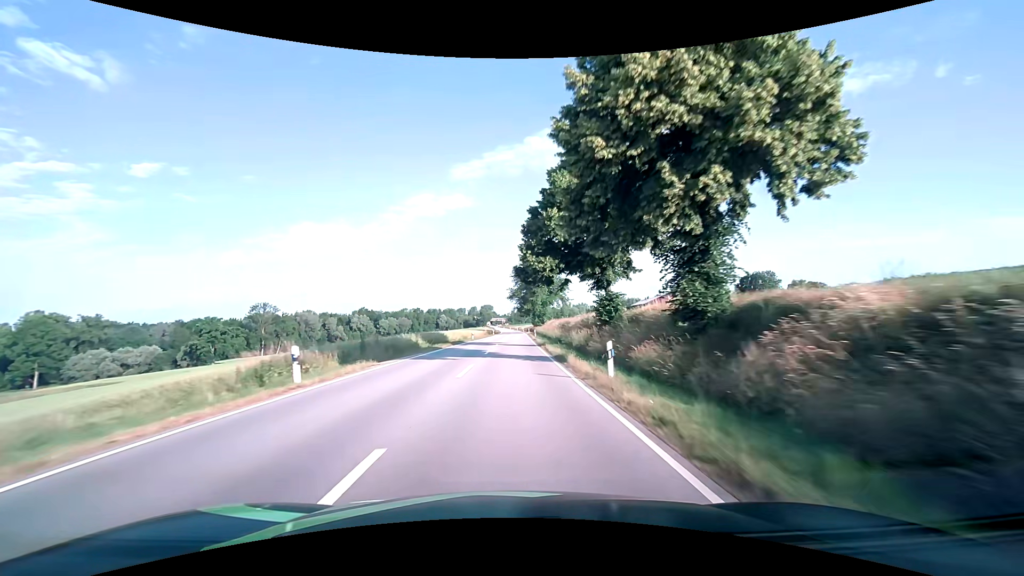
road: secondary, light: Day
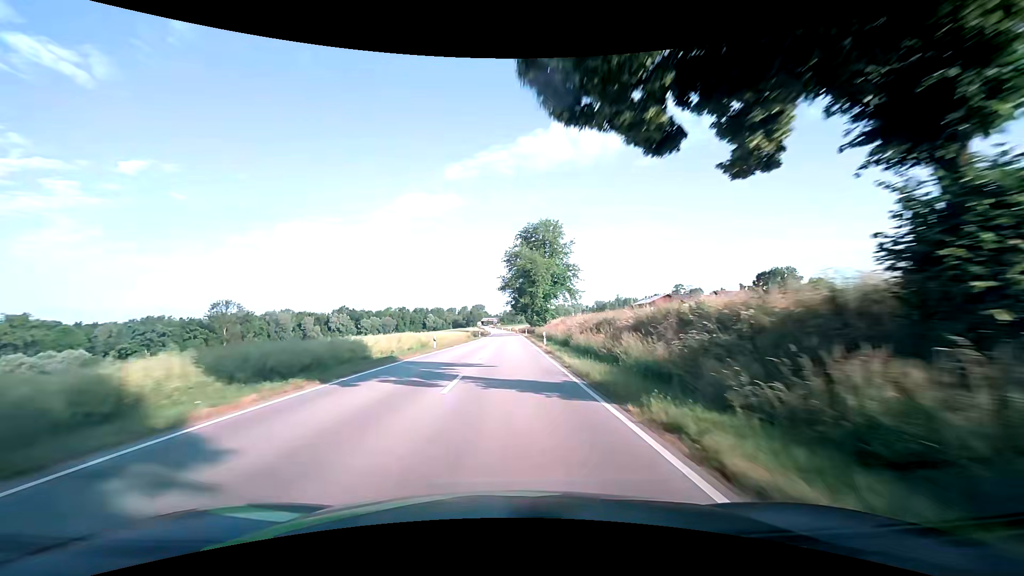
(+0.2, +27.1) m; +1°
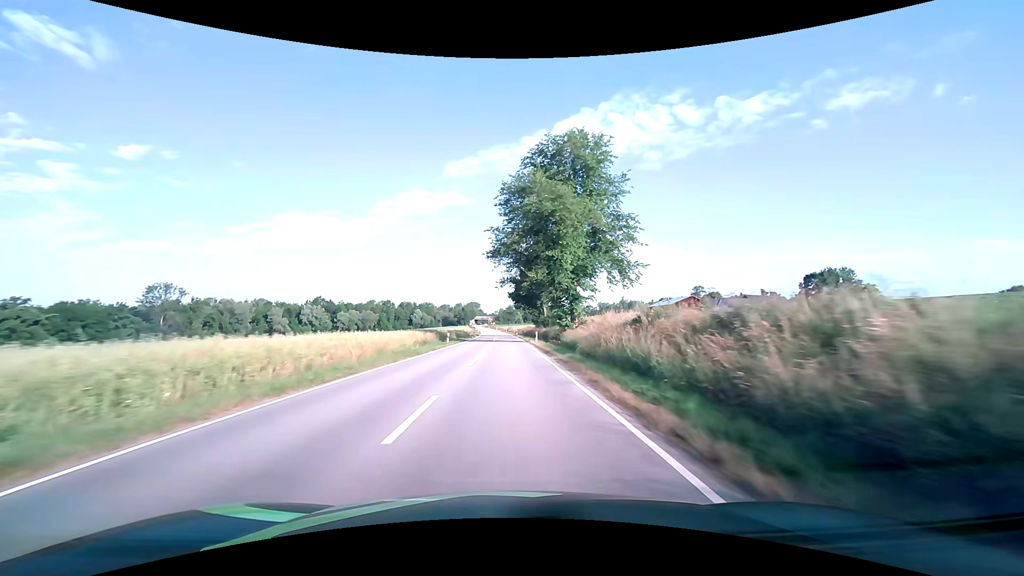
(+0.2, +40.6) m; 0°
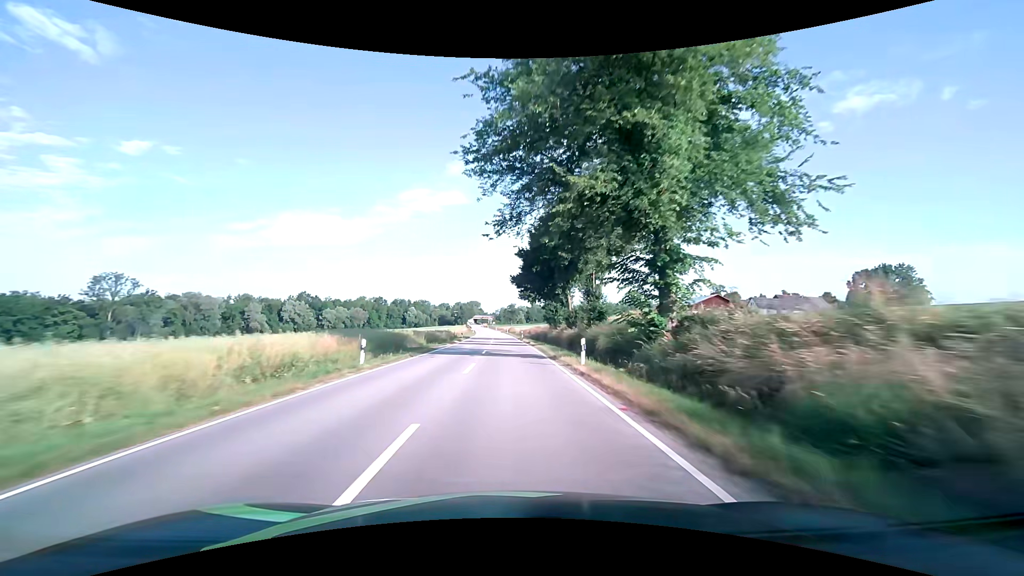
(0.0, +27.0) m; 0°
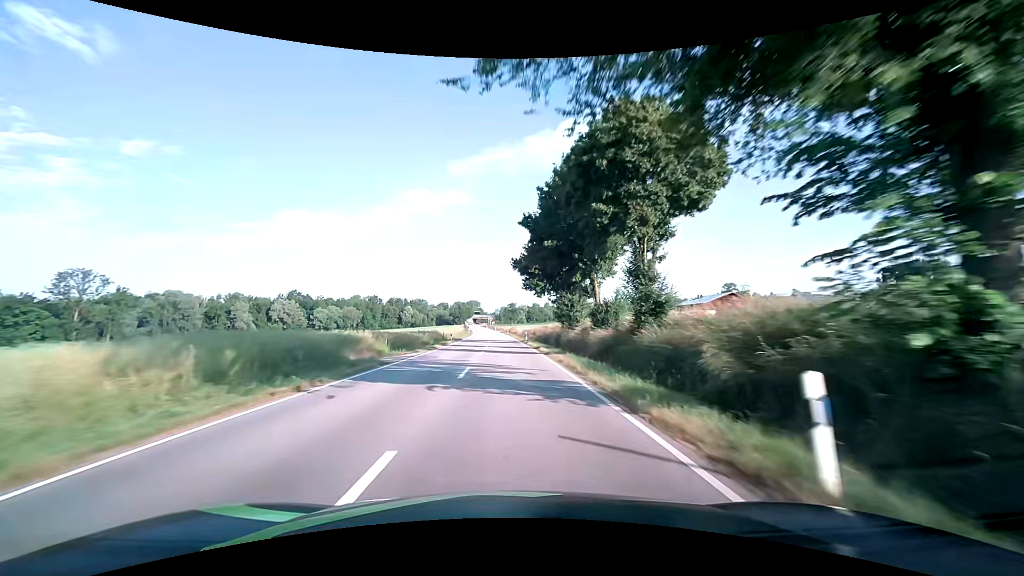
(0.0, +13.5) m; 0°
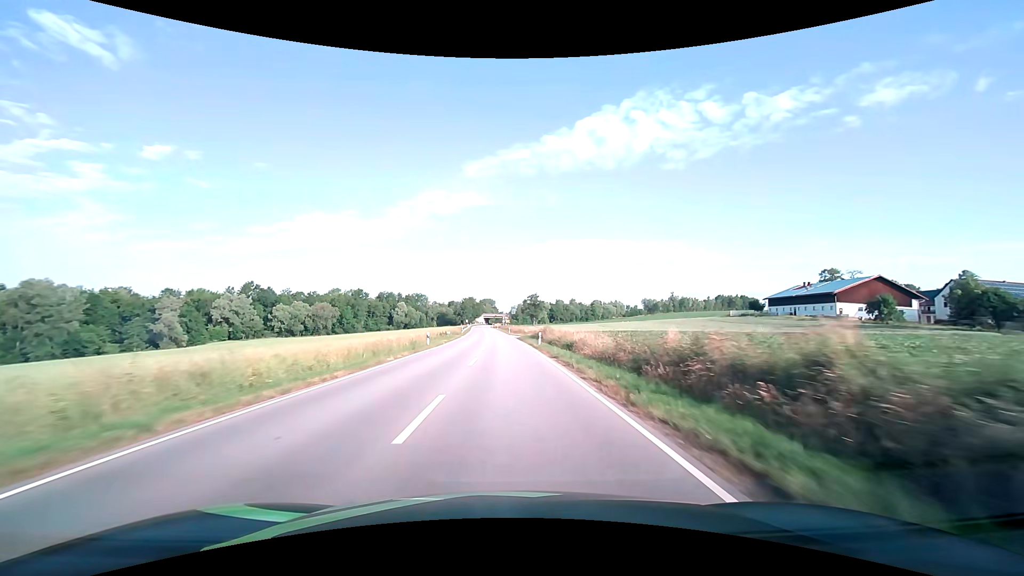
(-1.0, +67.7) m; -2°
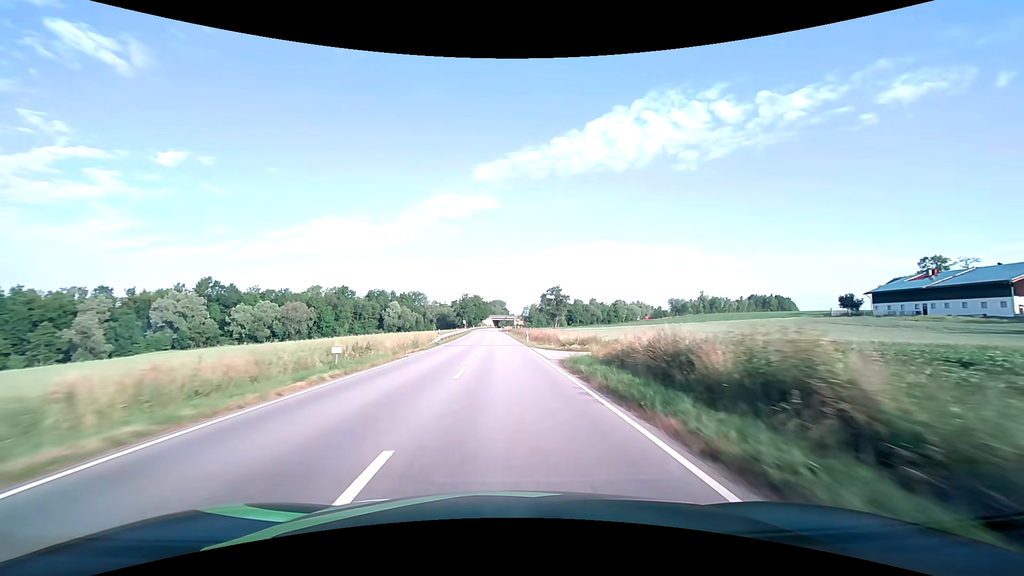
(-0.4, +40.6) m; -1°
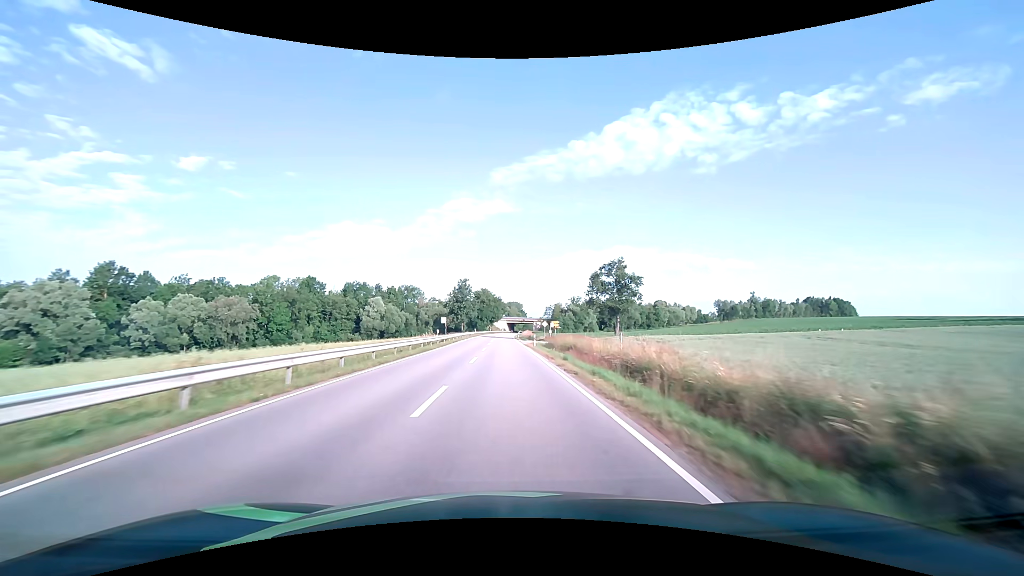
(-1.0, +53.9) m; -2°
(0, +10) (0, +20) (0, +30) (0, +40) (0, +50) (0, +60) (0, +70) (0, +80) (0, +90) (0, +100) m
